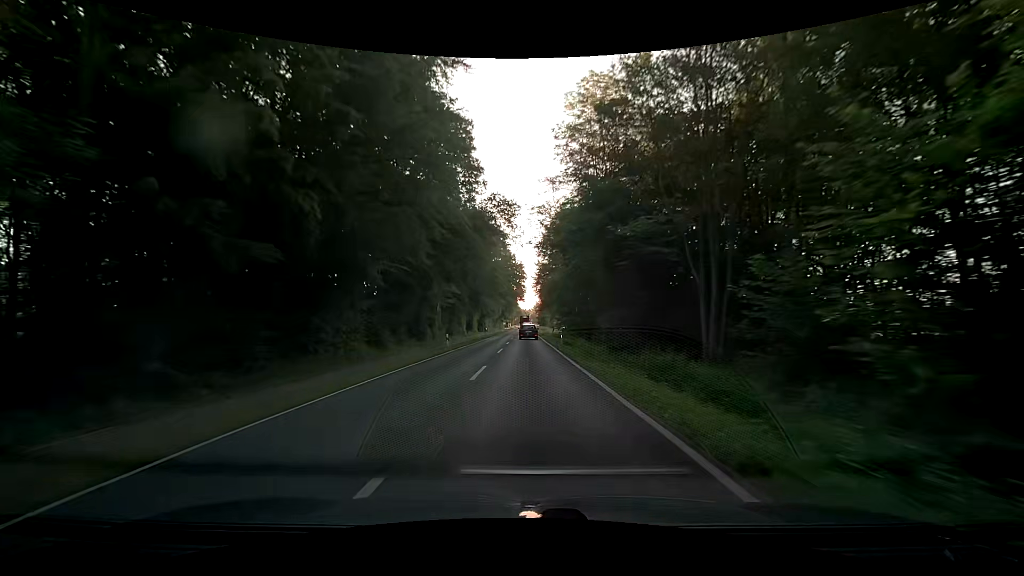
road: secondary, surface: asphalt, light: Day
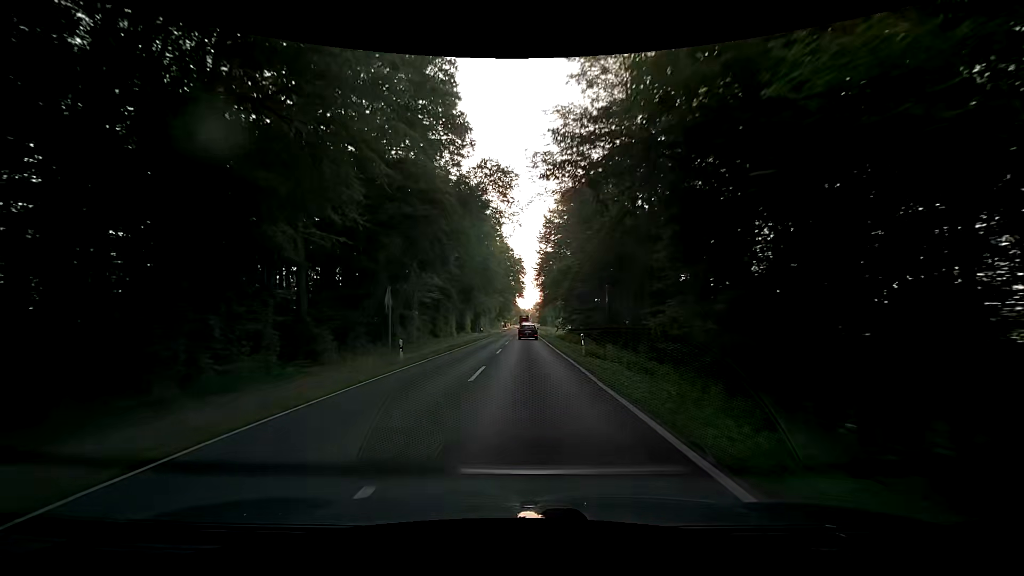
(+0.1, +12.1) m; 0°
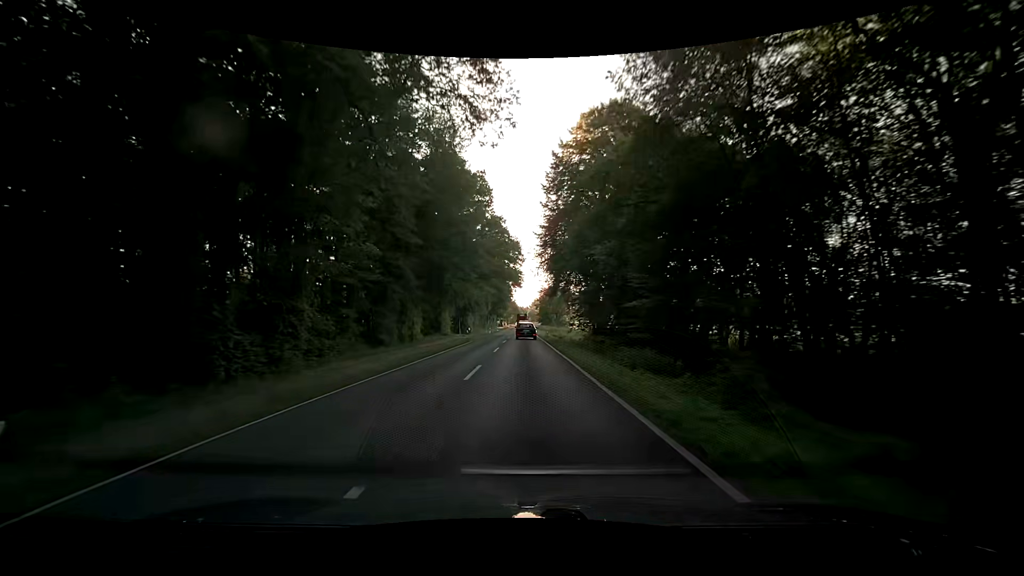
(+0.4, +24.0) m; +1°
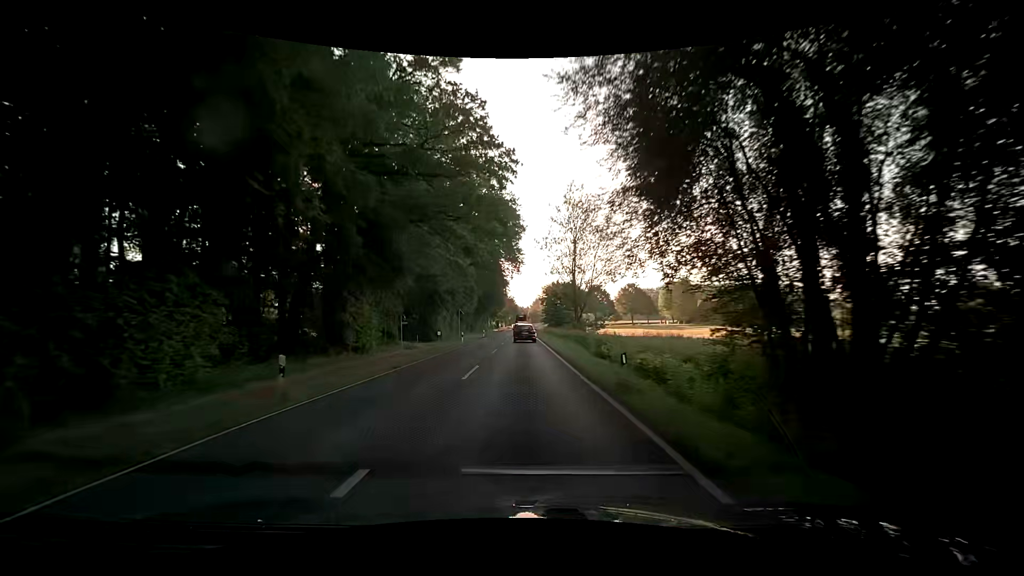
(-0.1, +35.4) m; -1°
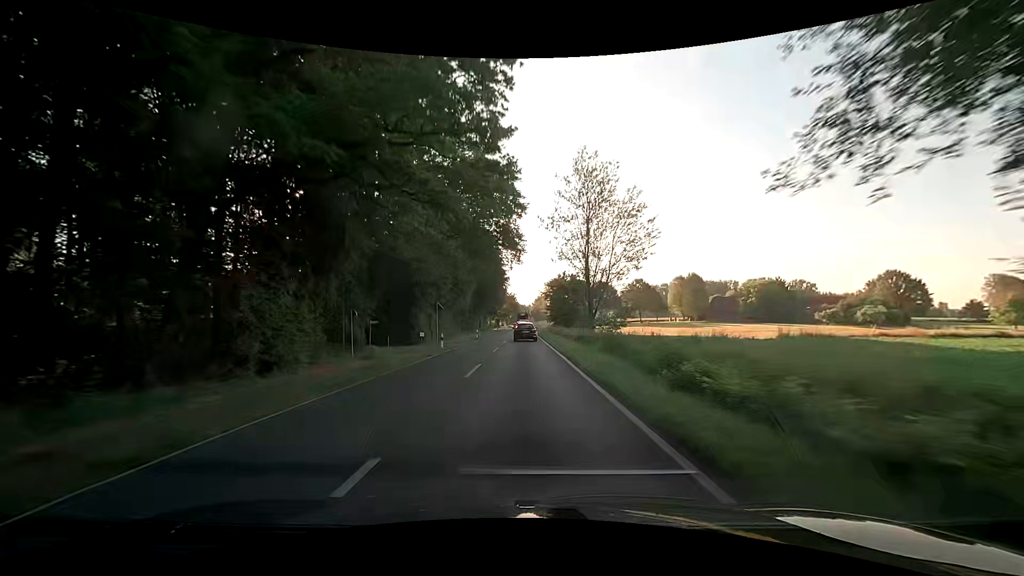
(+0.3, +11.6) m; +1°
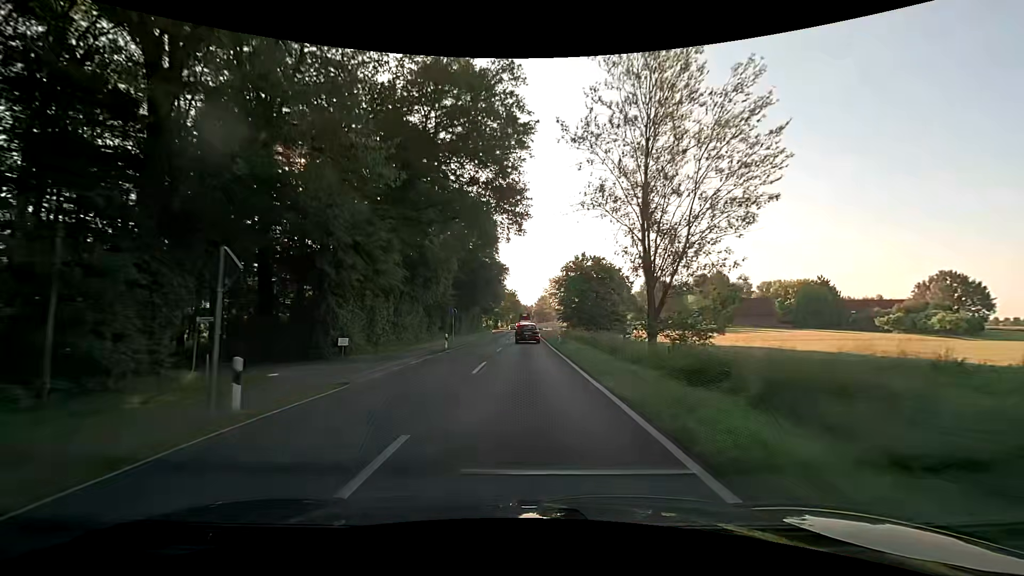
(-0.3, +22.9) m; -1°
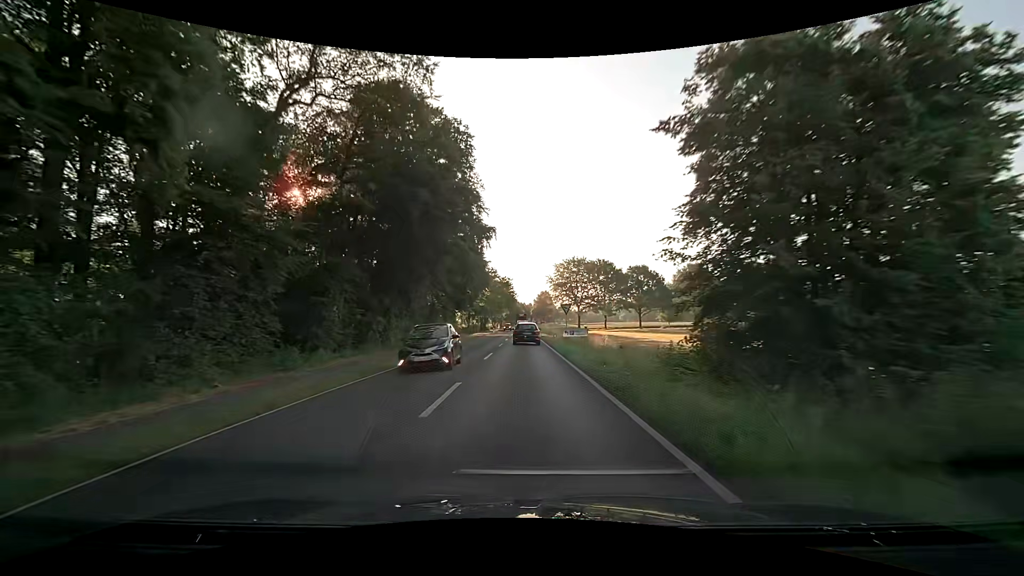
(+0.2, +42.4) m; 0°
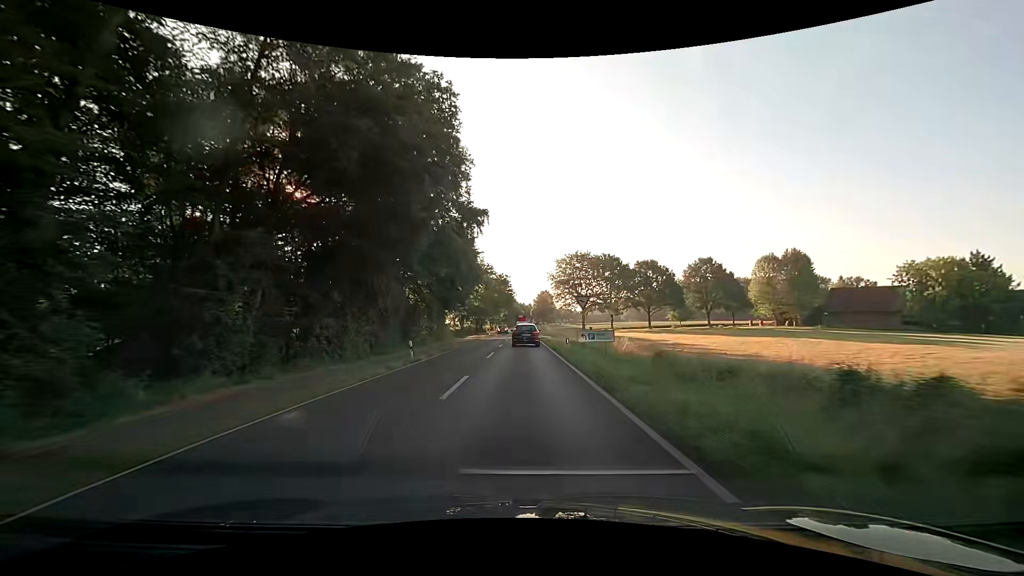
(0.0, +10.0) m; 0°
(0, +10) (0, +20) (0, +30) (0, +40) (0, +50) (0, +60) (0, +70) (0, +80) (0, +90) (0, +100) m
